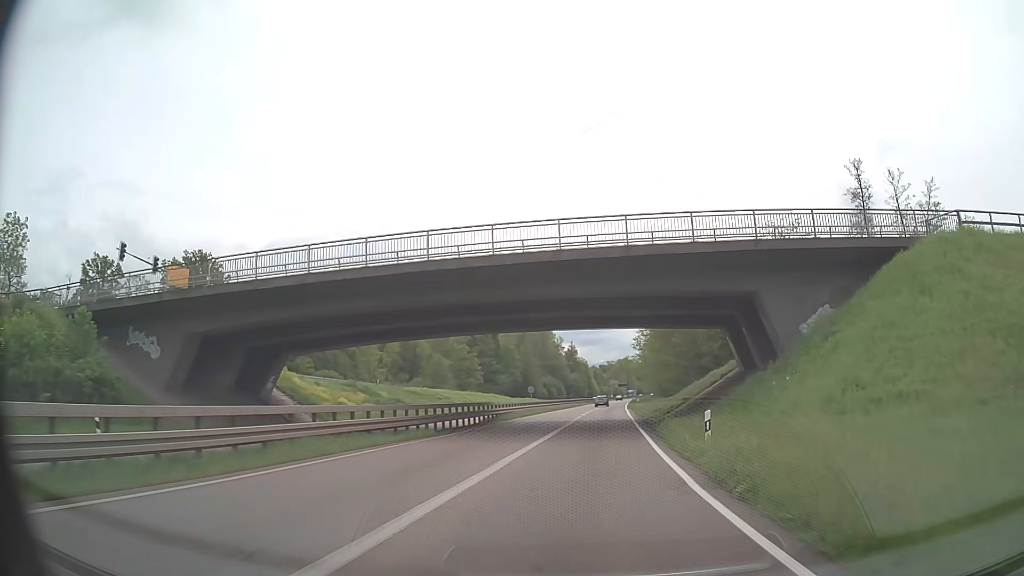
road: trunk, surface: asphalt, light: Day
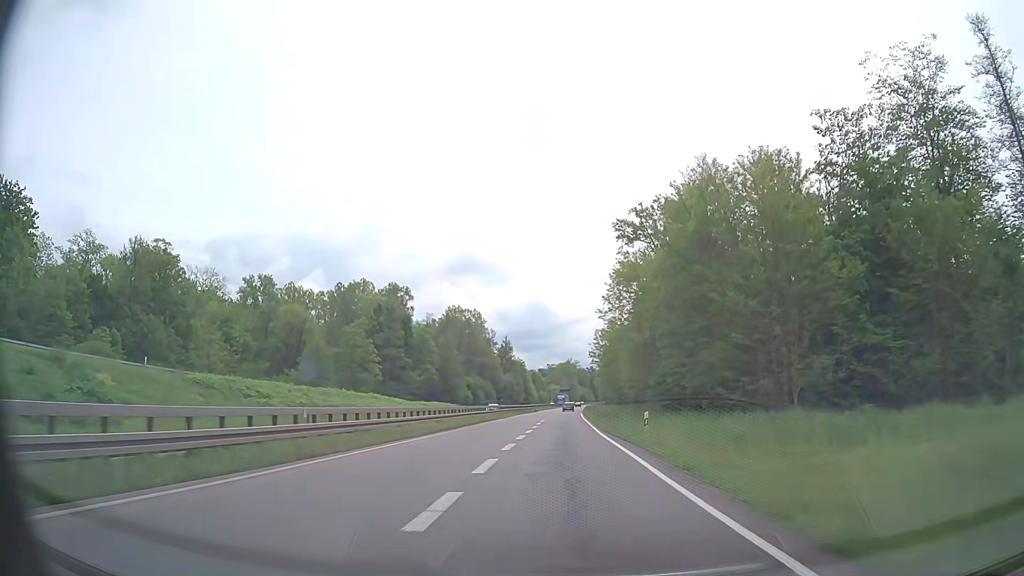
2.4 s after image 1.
(+3.0, +43.1) m; +5°
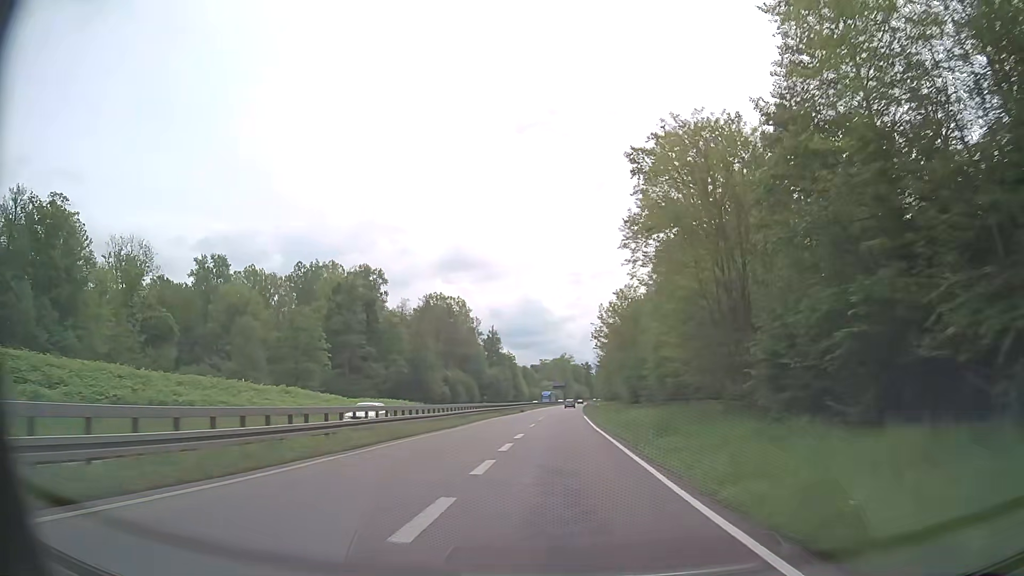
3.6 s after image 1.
(+0.2, +24.9) m; +1°
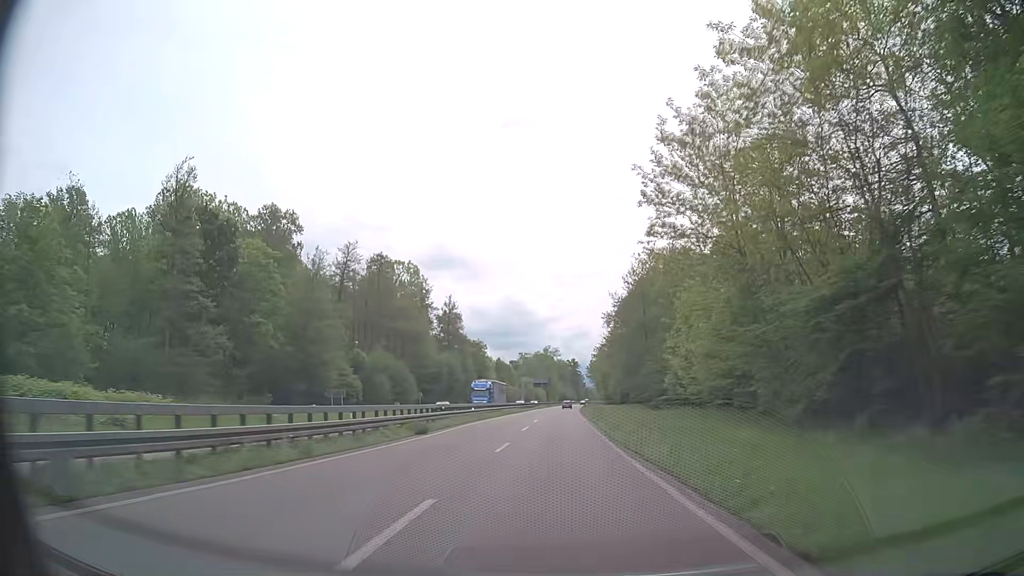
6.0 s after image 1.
(+0.7, +55.3) m; +1°
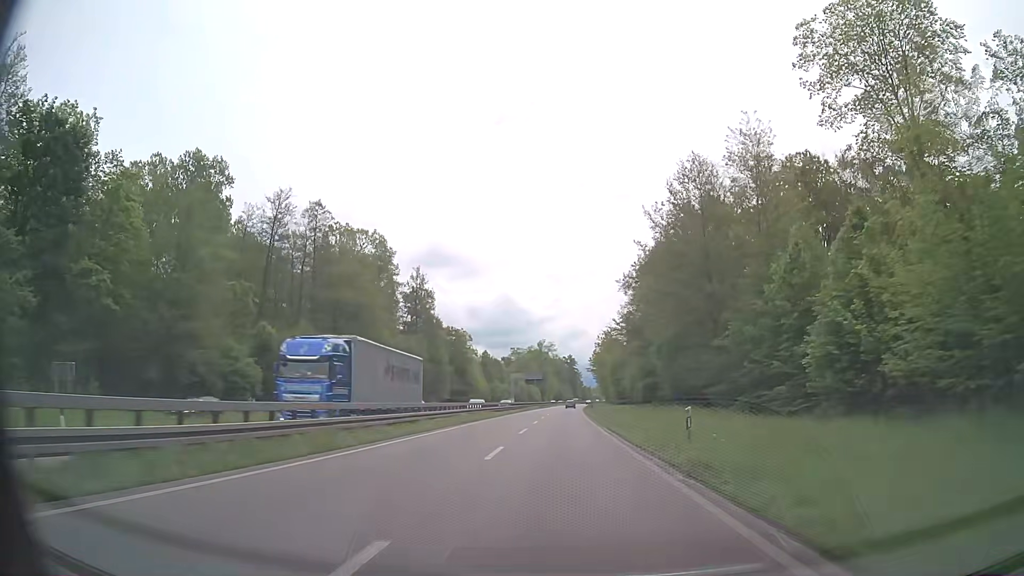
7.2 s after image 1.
(+0.1, +29.7) m; +1°
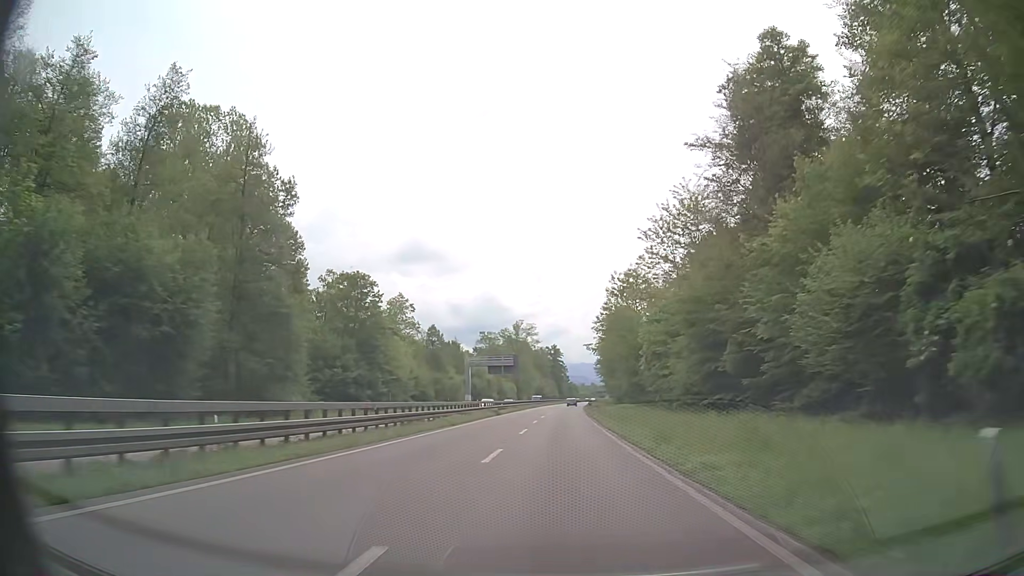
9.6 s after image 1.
(+0.8, +60.8) m; +2°
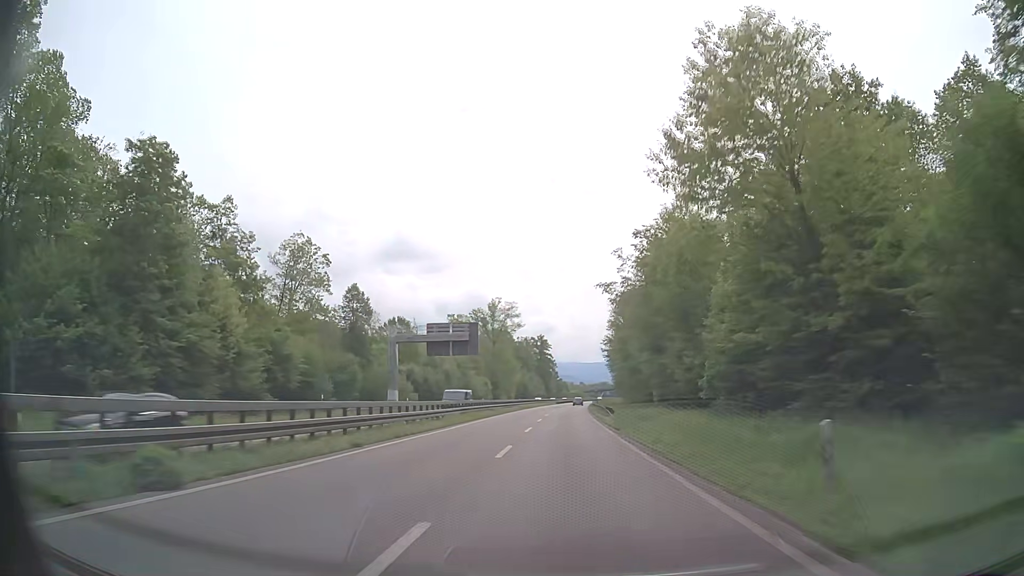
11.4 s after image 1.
(+0.3, +46.8) m; +1°
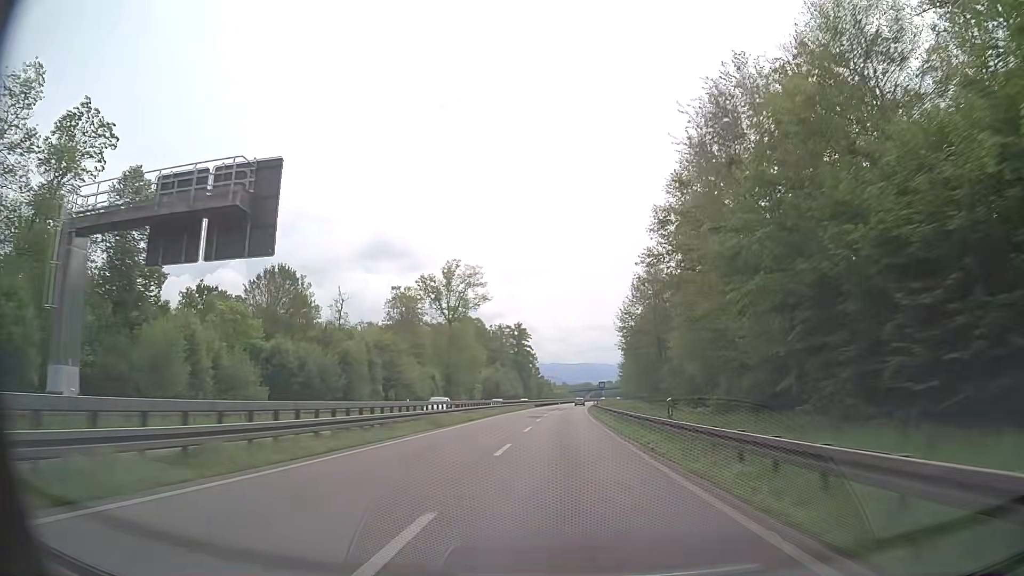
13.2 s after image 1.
(+0.5, +47.5) m; +1°
(0, +10) (0, +20) (0, +30) (+1, +40) (+1, +50) (+1, +60) (+2, +70) (+2, +80) (+3, +90) (+3, +100) m
